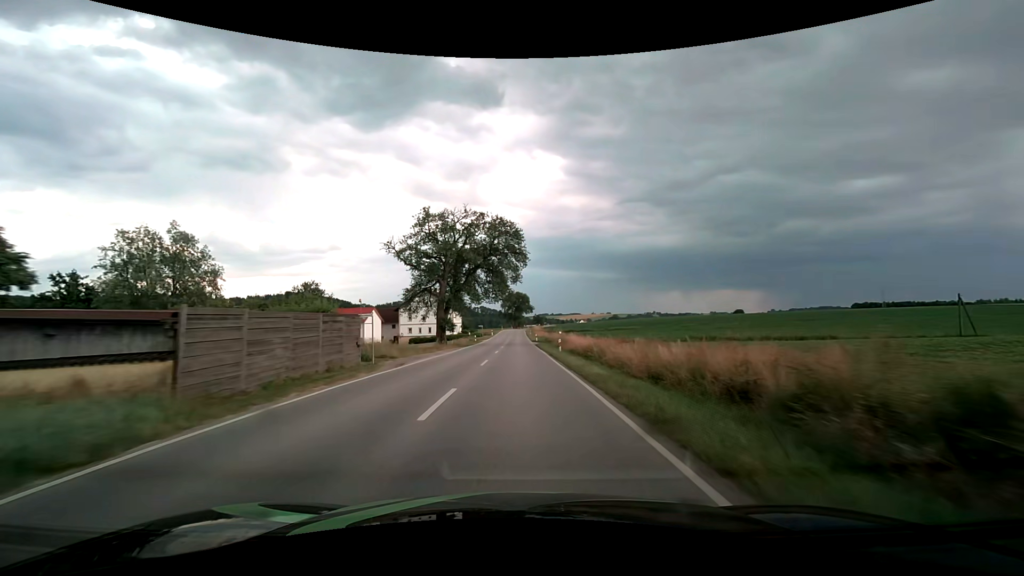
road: secondary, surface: asphalt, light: Day
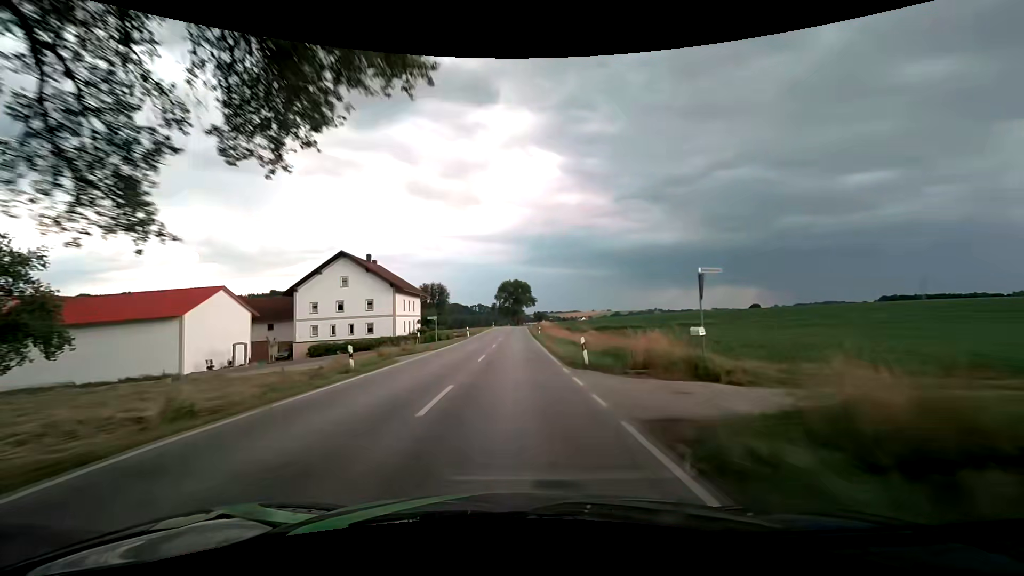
(+0.1, +47.8) m; 0°
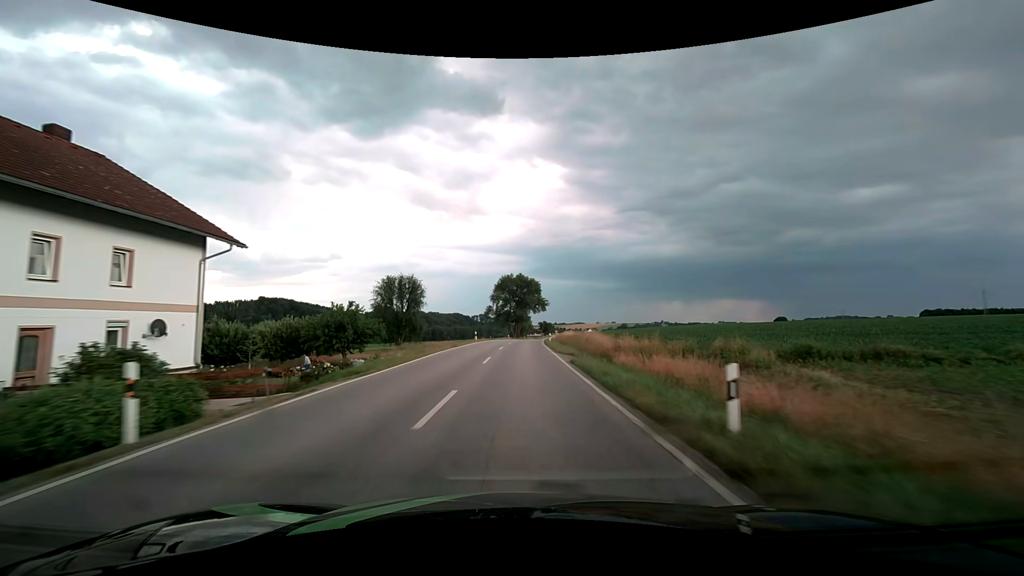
(-0.3, +48.7) m; 0°
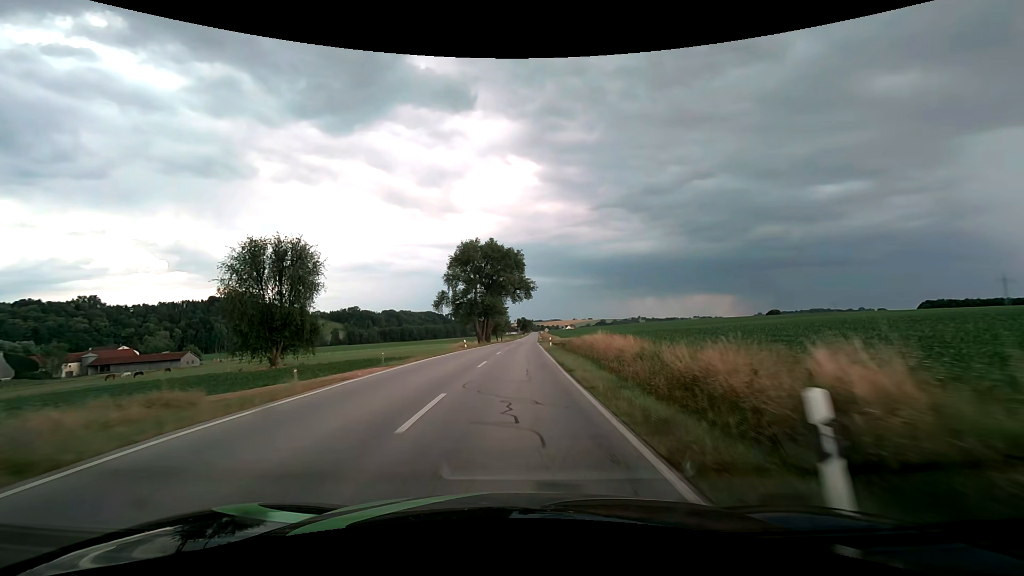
(+0.8, +48.2) m; +3°
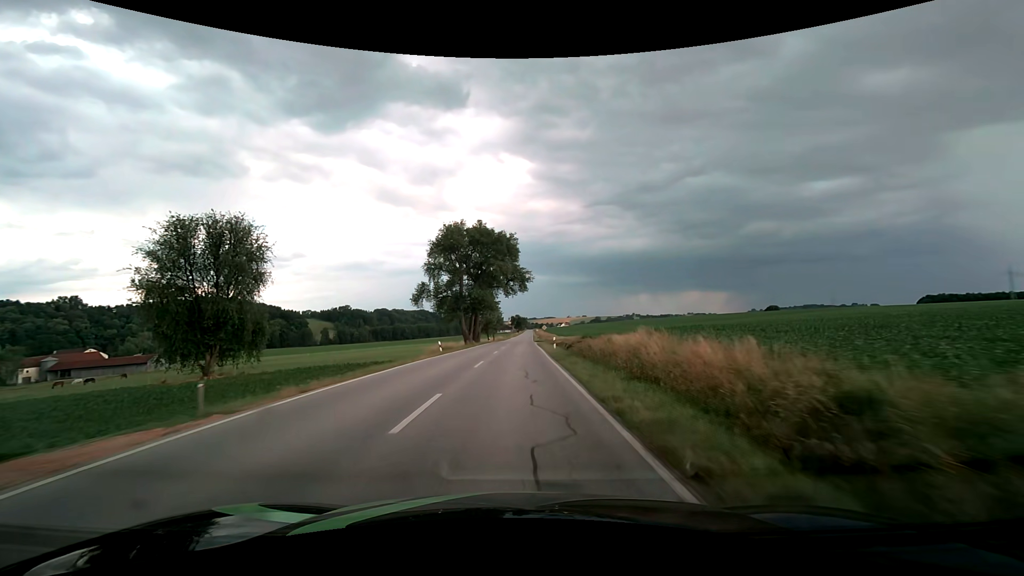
(+0.1, +12.1) m; +1°
(0, +10) (0, +20) (0, +30) (0, +40) (0, +50) (+1, +60) (+1, +70) (+1, +80) (+1, +90) (+1, +100) m
